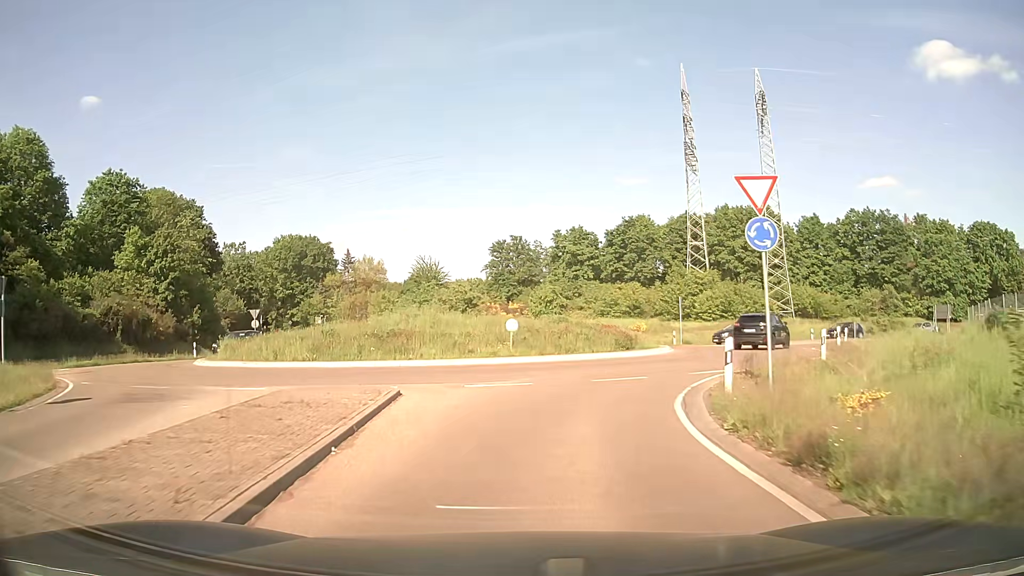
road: unclassified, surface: asphalt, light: Day
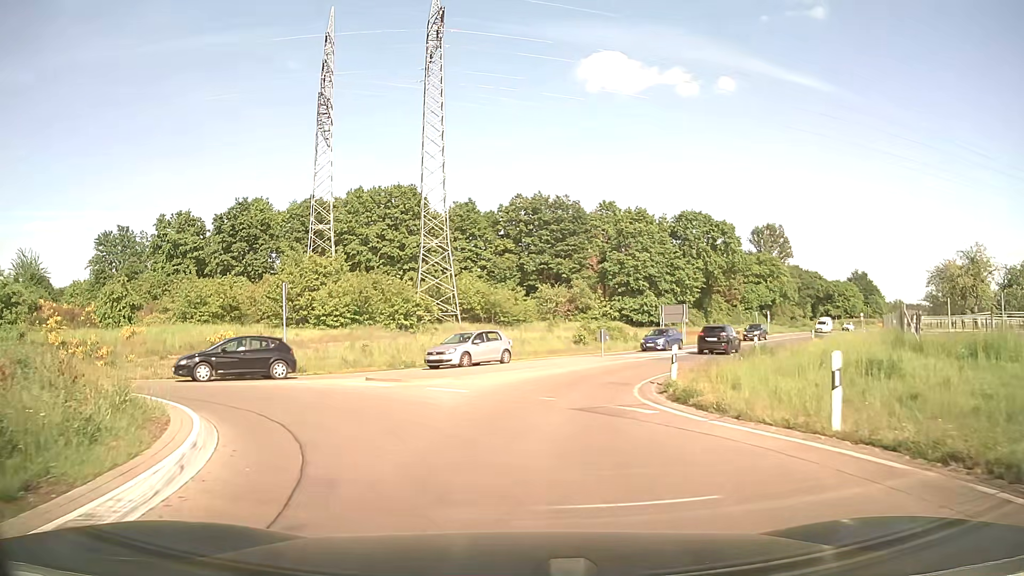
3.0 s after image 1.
(+5.2, +21.7) m; +32°
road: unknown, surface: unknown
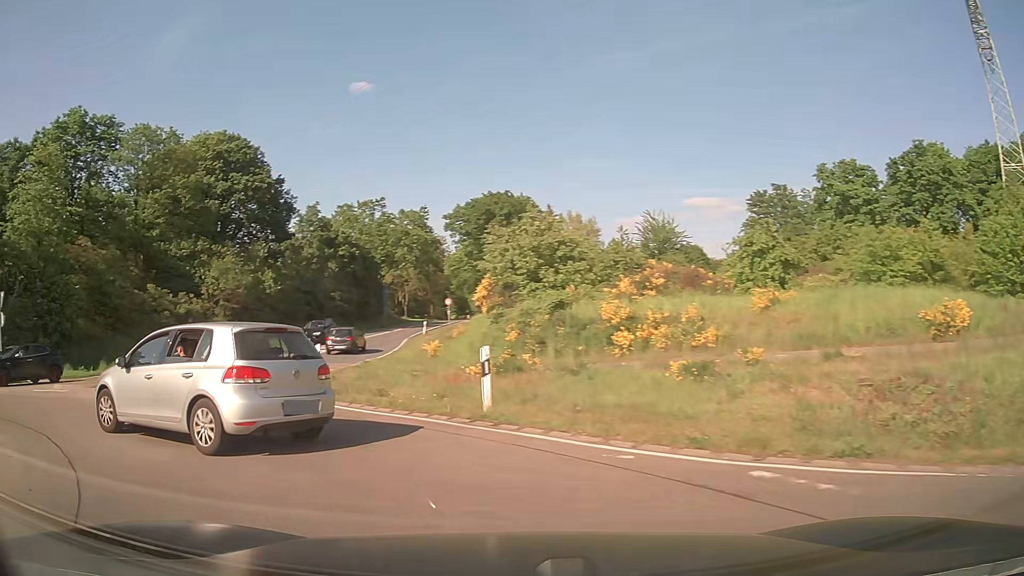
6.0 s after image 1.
(-7.4, +16.4) m; -58°
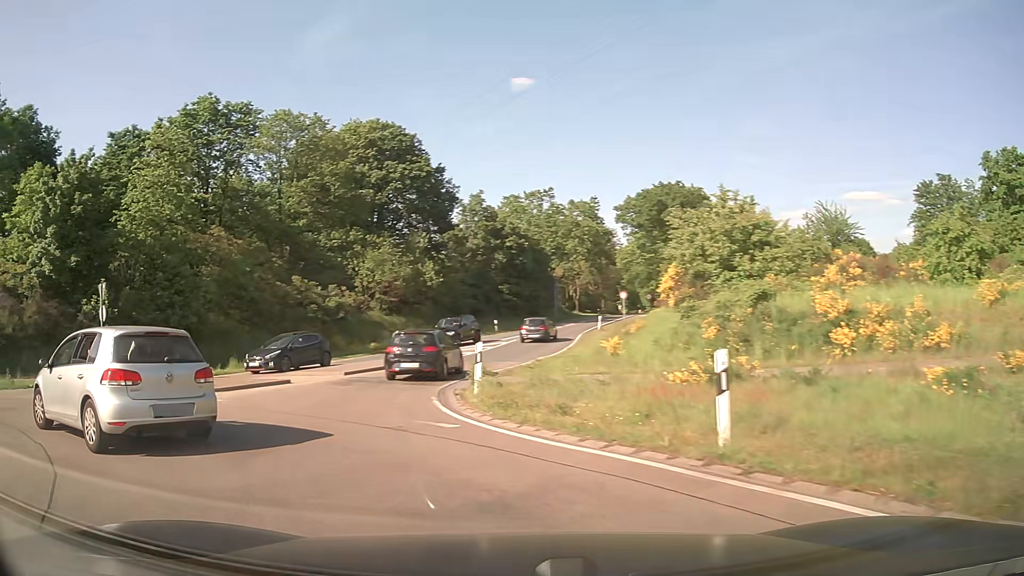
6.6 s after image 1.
(-0.4, +3.4) m; -15°
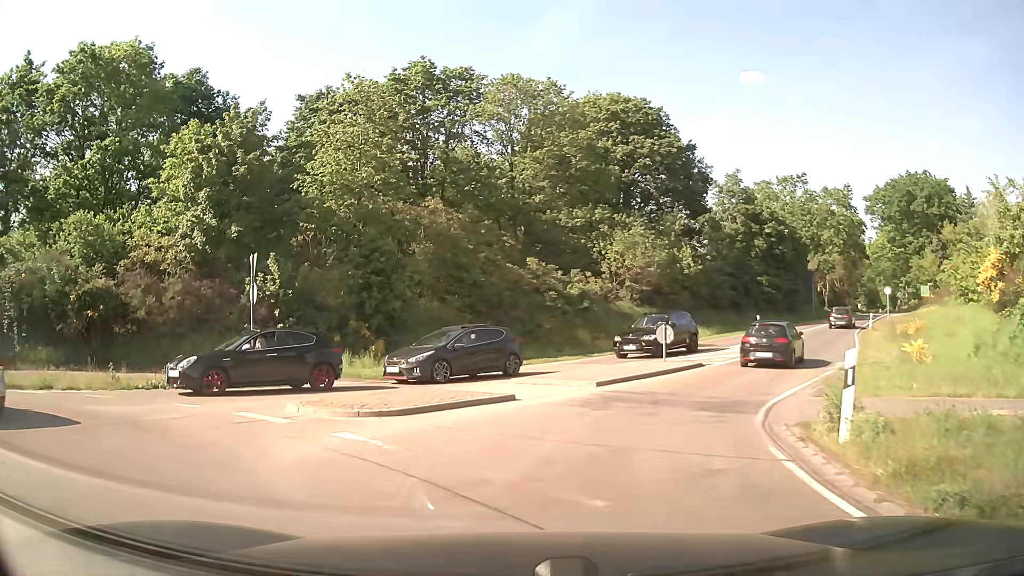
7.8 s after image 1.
(-1.4, +6.5) m; -20°
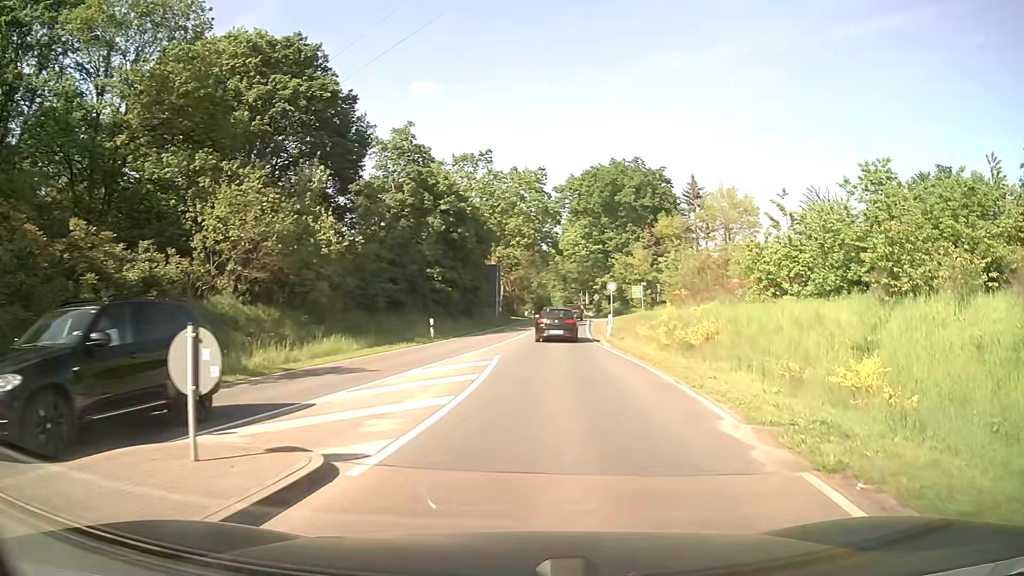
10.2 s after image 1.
(+3.8, +15.5) m; +30°
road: secondary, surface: asphalt
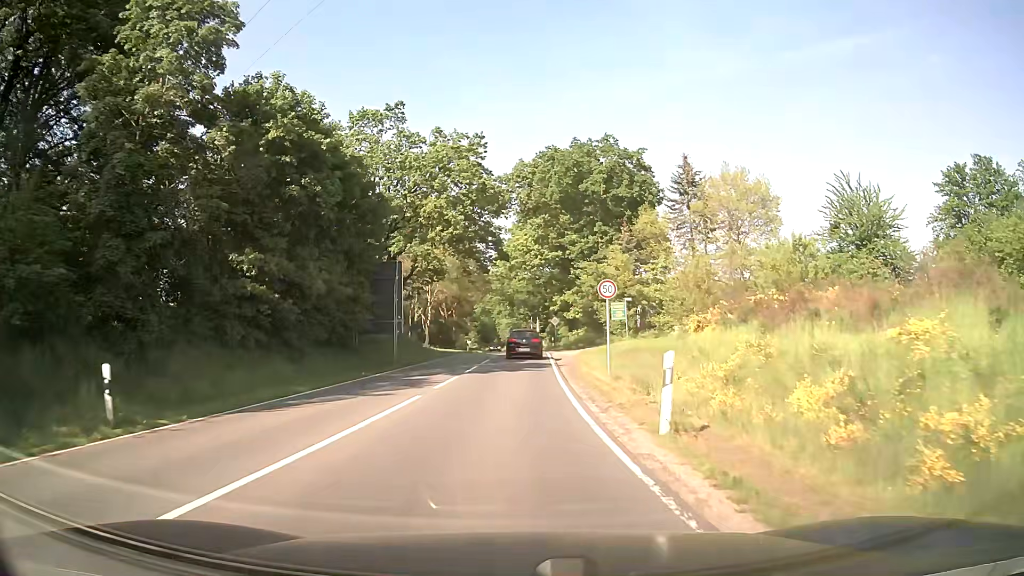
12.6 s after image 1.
(+1.4, +23.1) m; +4°
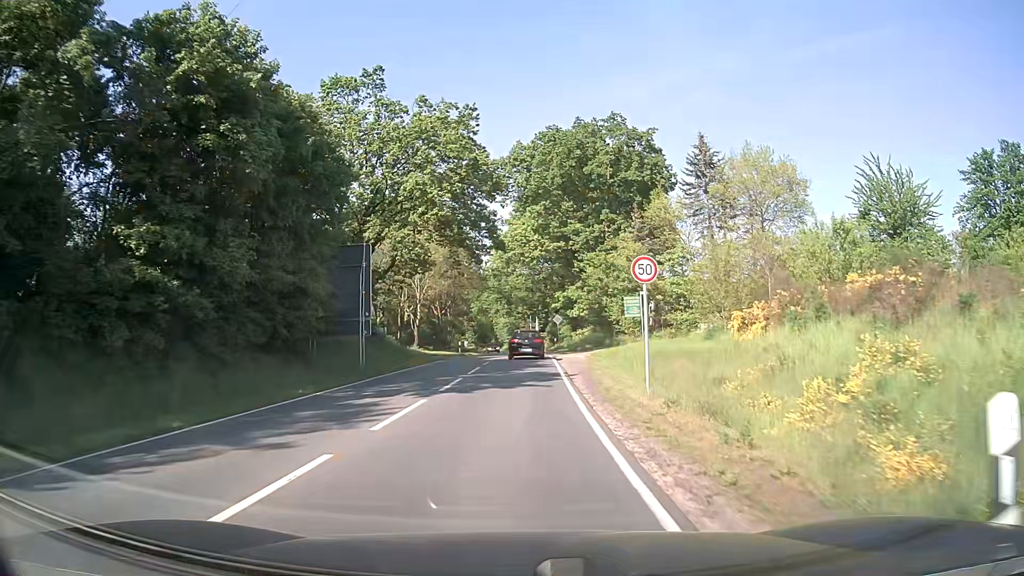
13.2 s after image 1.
(0.0, +6.7) m; +1°
(0, +10) (0, +20) (0, +30) (0, +40) (0, +50) (0, +60) (0, +70) (0, +80) (0, +90) (-1, +100) m
